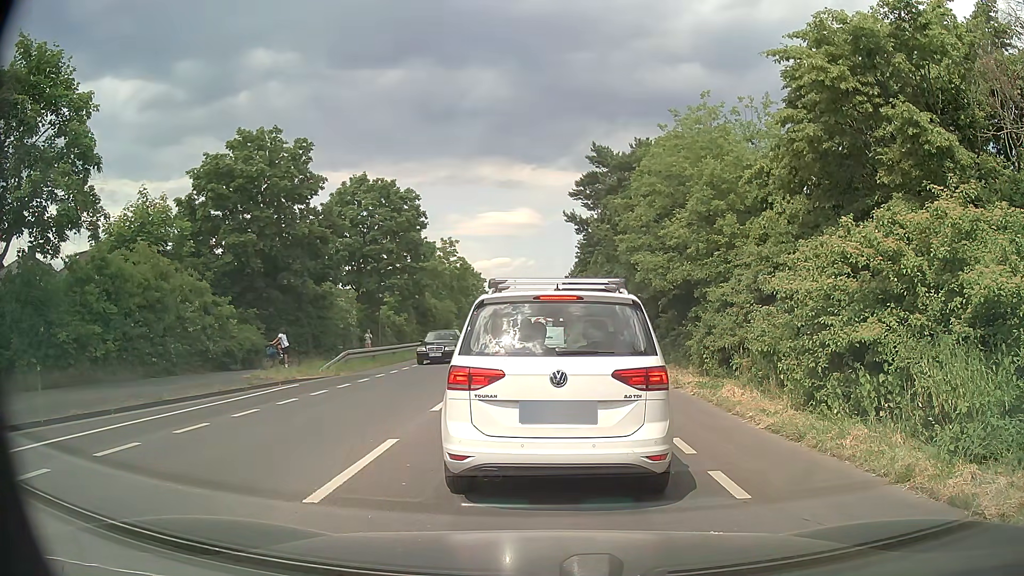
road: secondary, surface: asphalt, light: Day
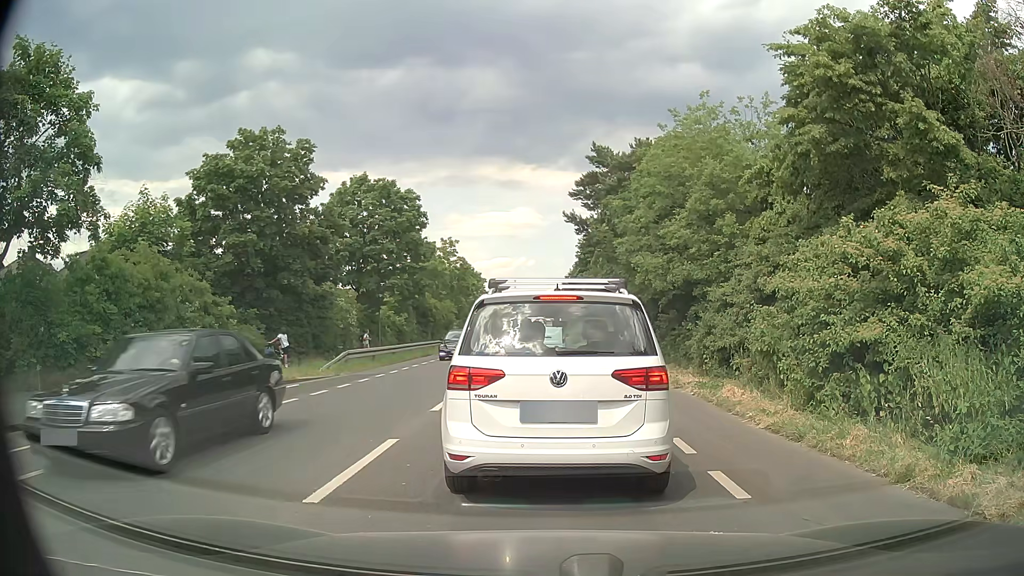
(0.0, 0.0) m; 0°
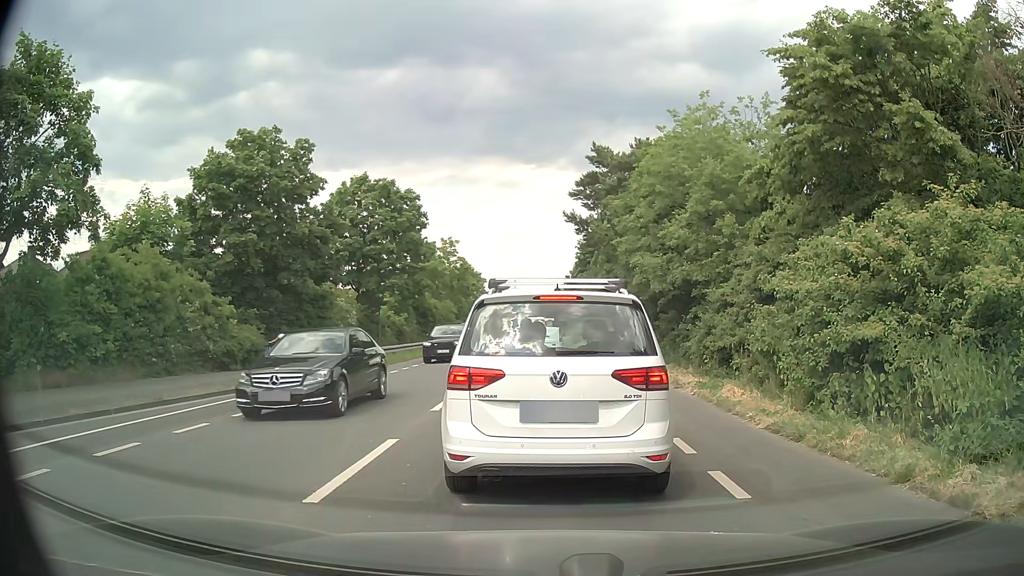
(0.0, 0.0) m; 0°
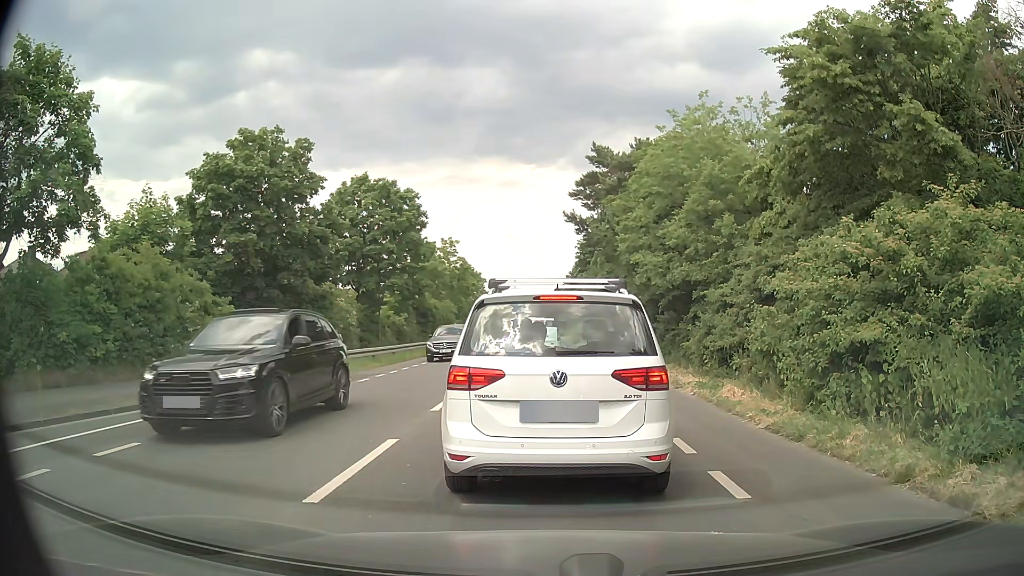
(0.0, 0.0) m; 0°
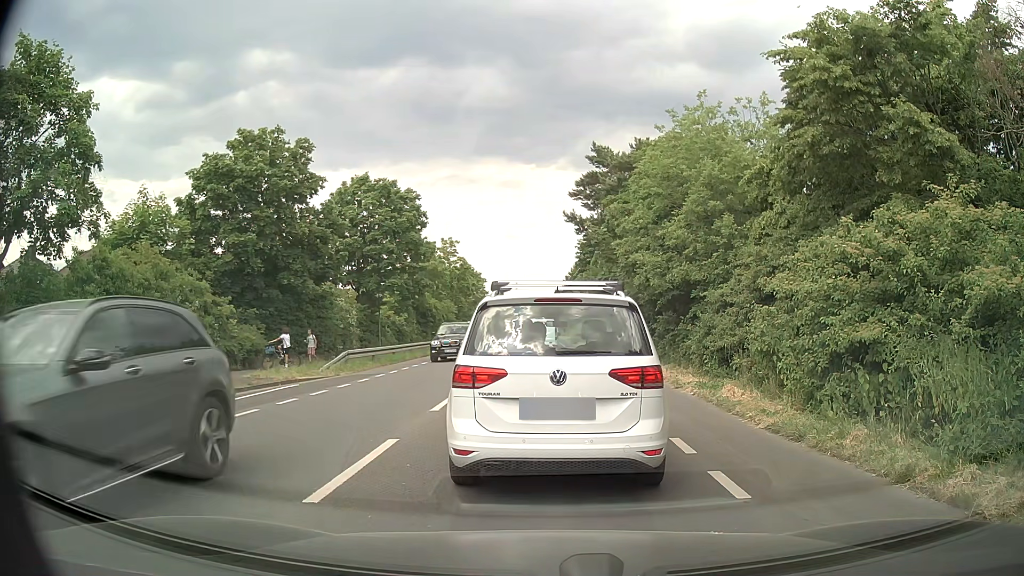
(0.0, 0.0) m; 0°
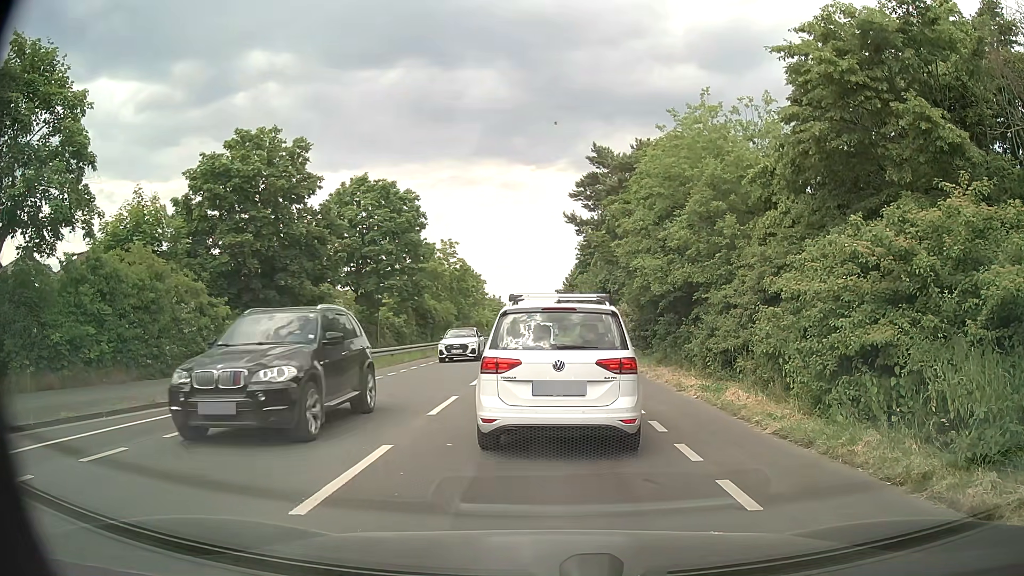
(0.0, +0.3) m; 0°
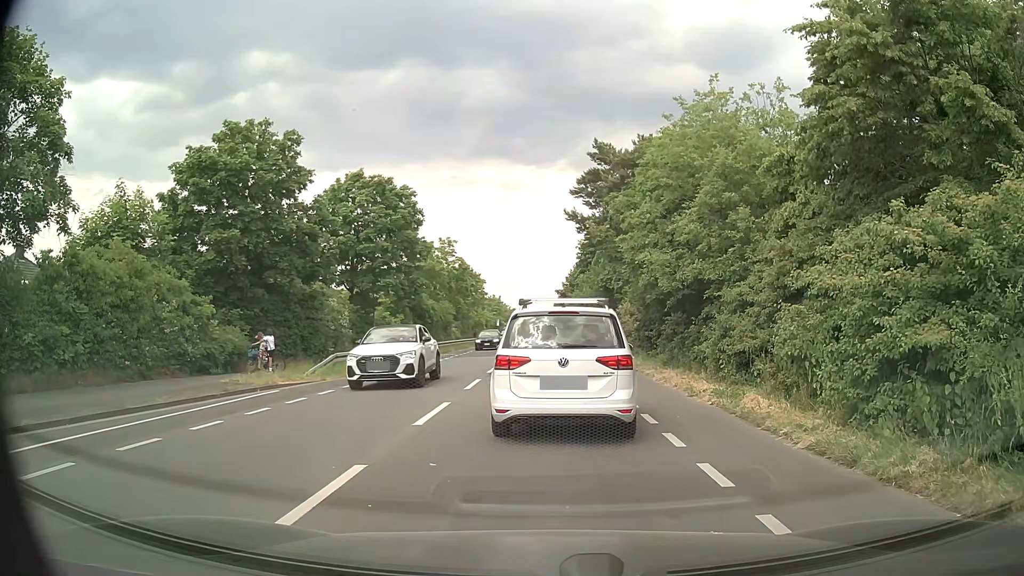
(0.0, +1.2) m; -1°
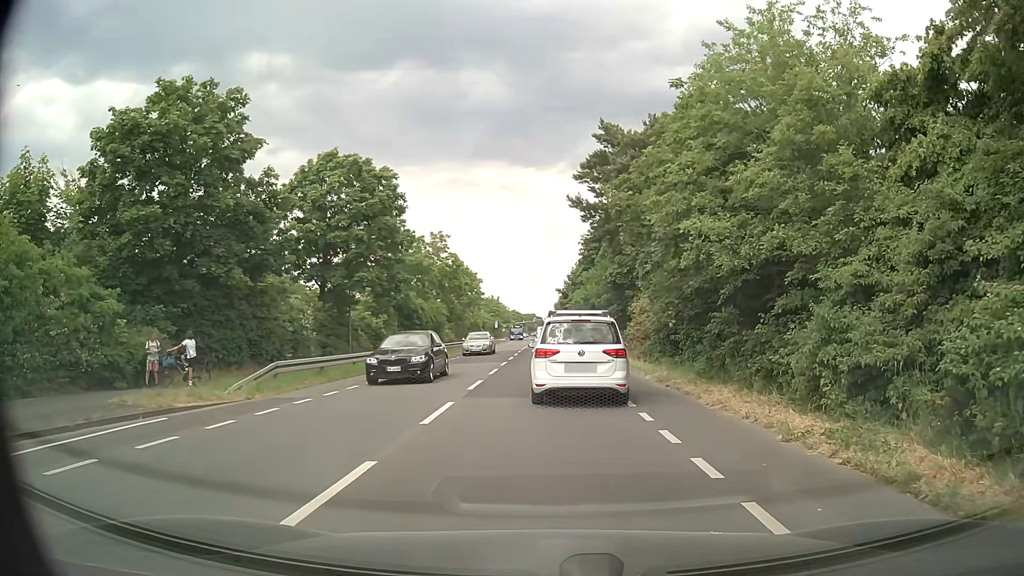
(+0.1, +5.8) m; +2°
